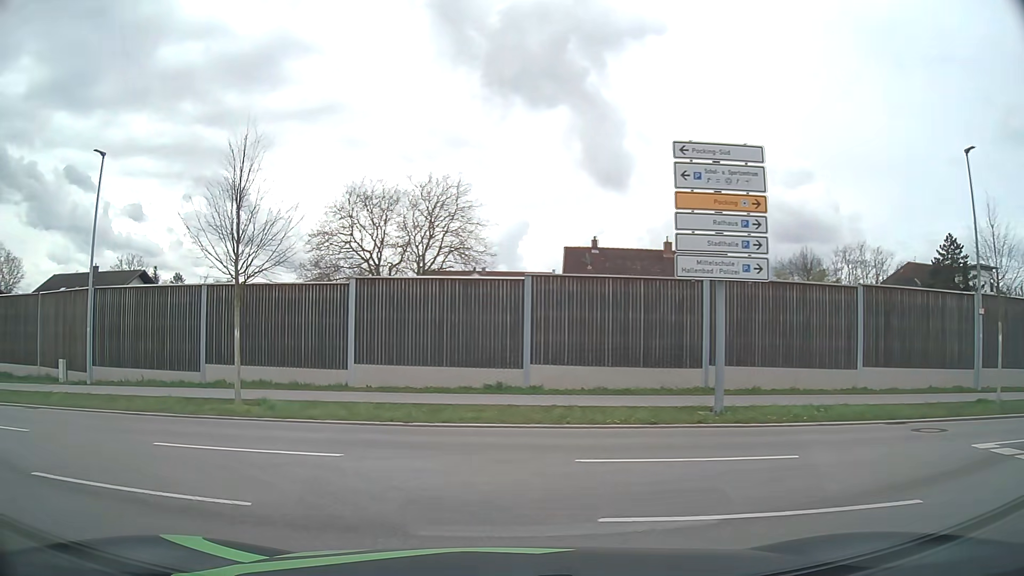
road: unclassified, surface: asphalt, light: Day
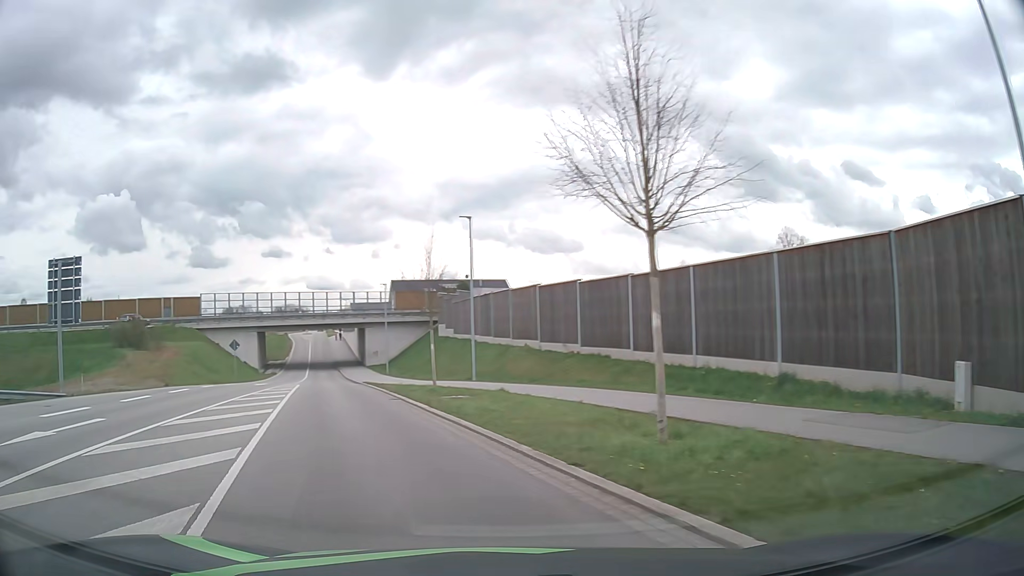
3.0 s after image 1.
(-8.7, +12.0) m; -68°
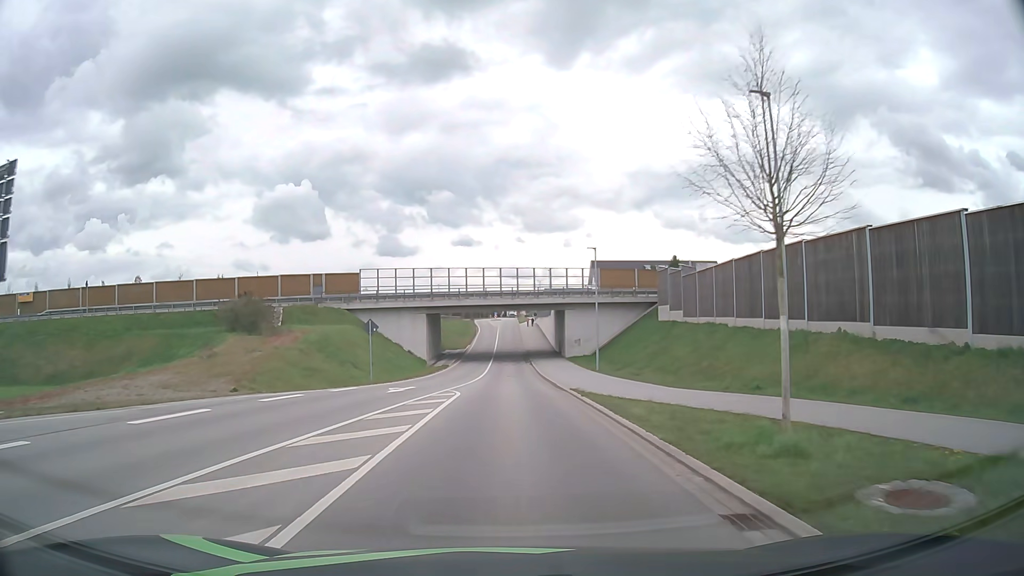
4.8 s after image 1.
(-3.9, +16.0) m; -18°
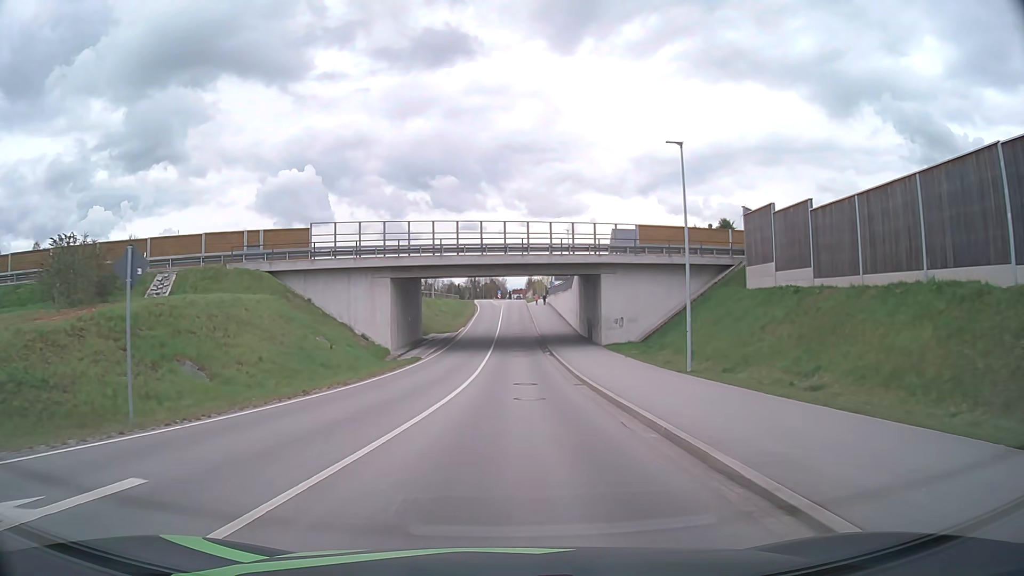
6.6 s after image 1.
(-0.2, +21.7) m; 0°
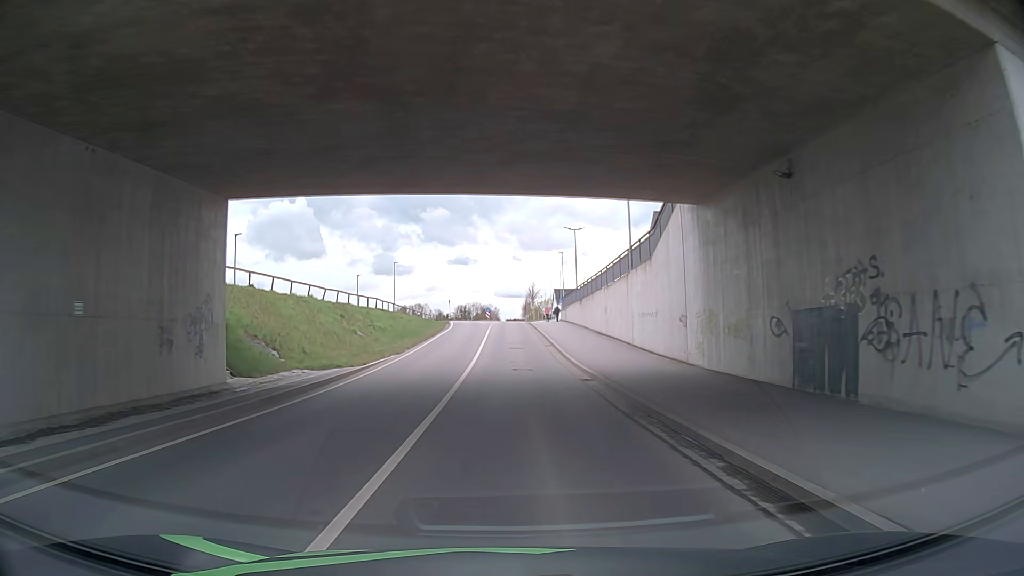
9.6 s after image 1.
(+0.2, +38.1) m; +1°
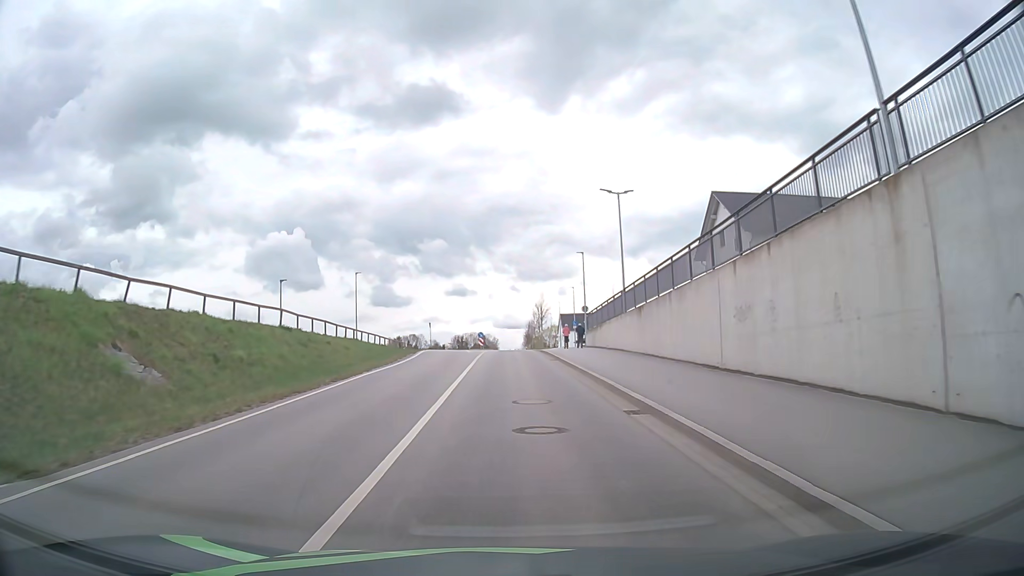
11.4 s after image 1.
(+0.6, +23.5) m; 0°
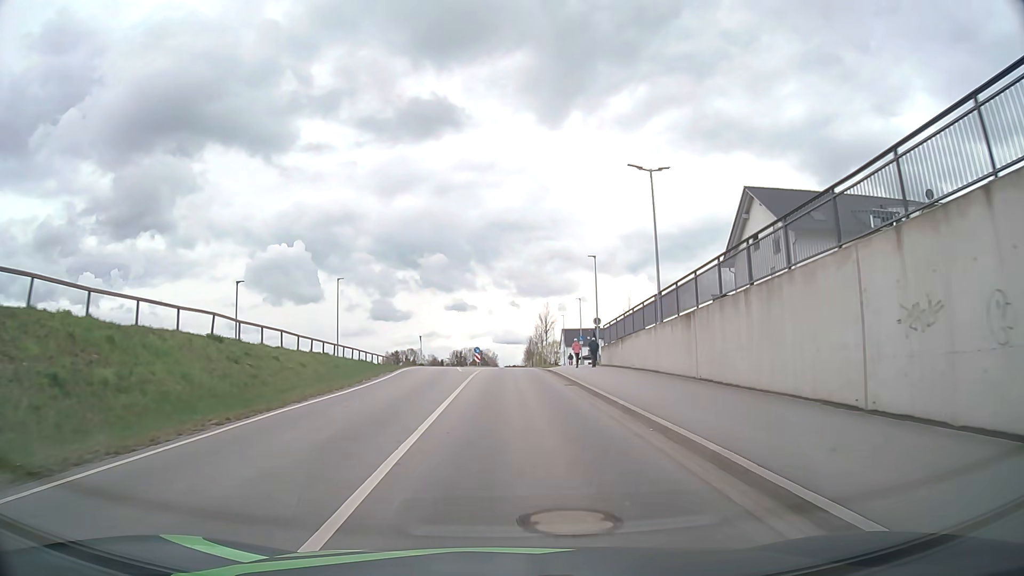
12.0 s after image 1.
(0.0, +7.8) m; 0°
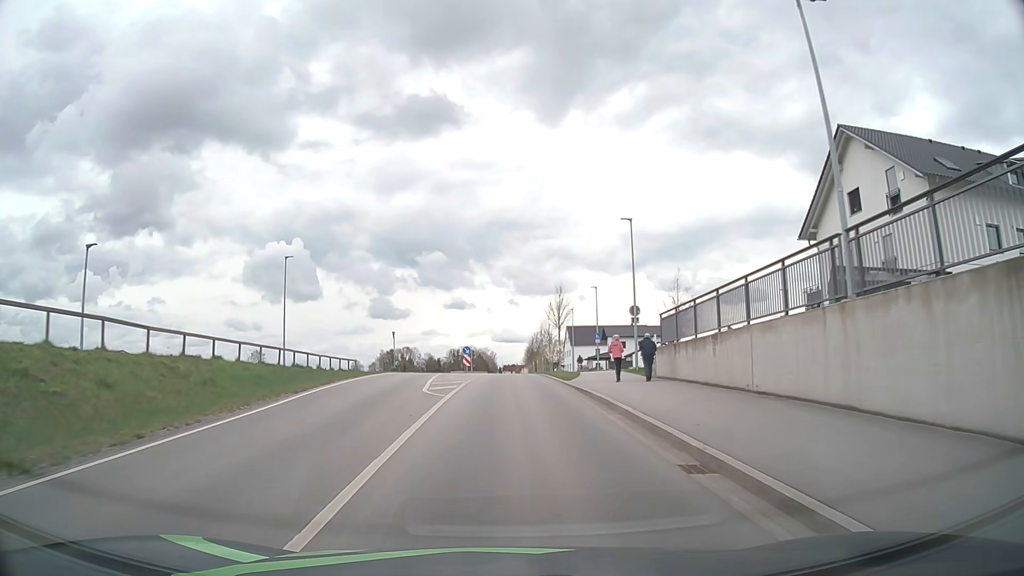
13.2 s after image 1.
(0.0, +15.0) m; 0°
(0, +10) (0, +20) (0, +30) (0, +40) (0, +50) (0, +60) (0, +70) (0, +80) (0, +90) (0, +100) m
